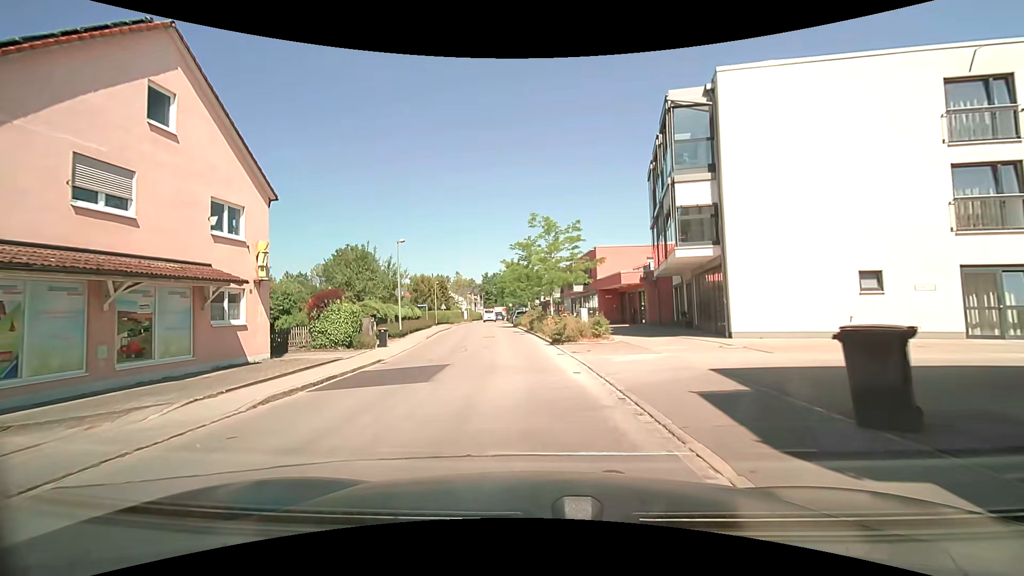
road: residential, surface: asphalt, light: Day
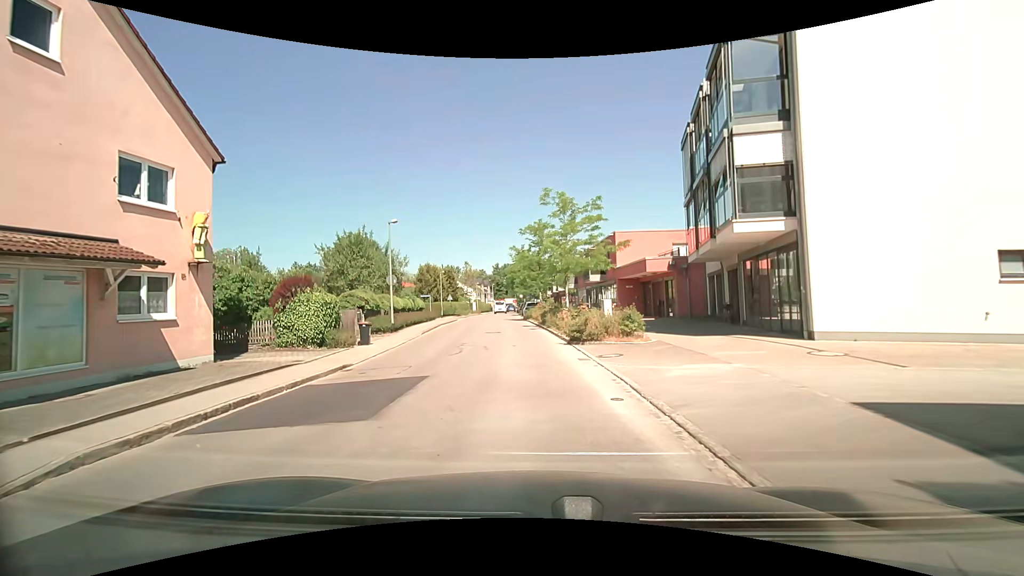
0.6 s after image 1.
(0.0, +4.4) m; -1°
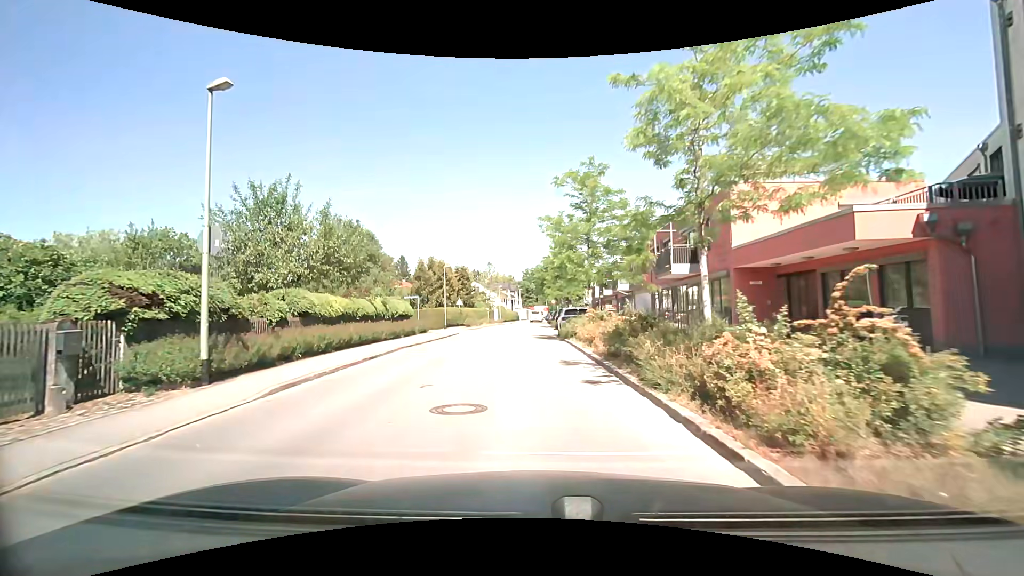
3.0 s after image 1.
(-0.6, +17.9) m; -2°
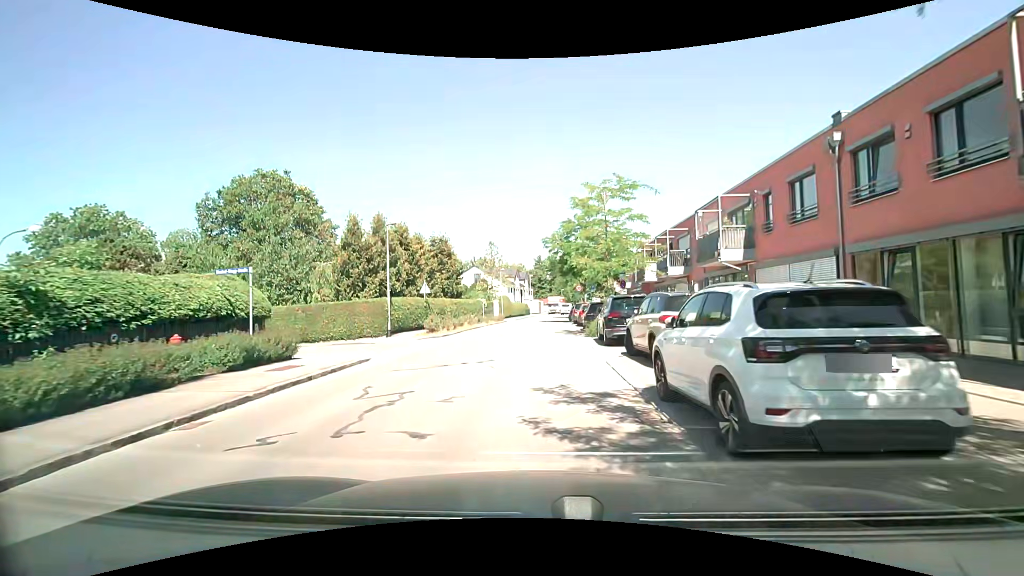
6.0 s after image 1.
(-0.9, +22.2) m; -3°
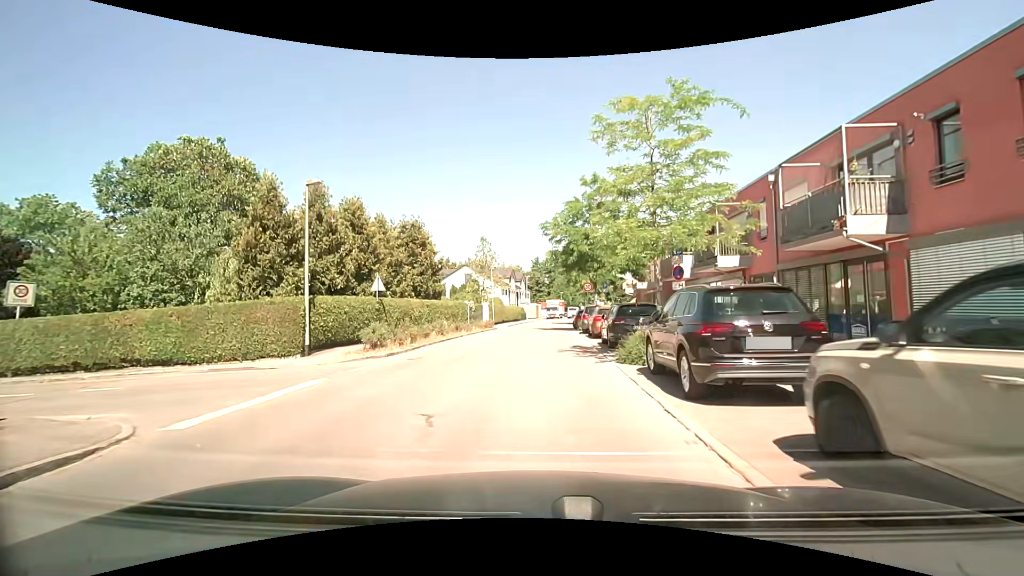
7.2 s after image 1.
(0.0, +9.3) m; 0°
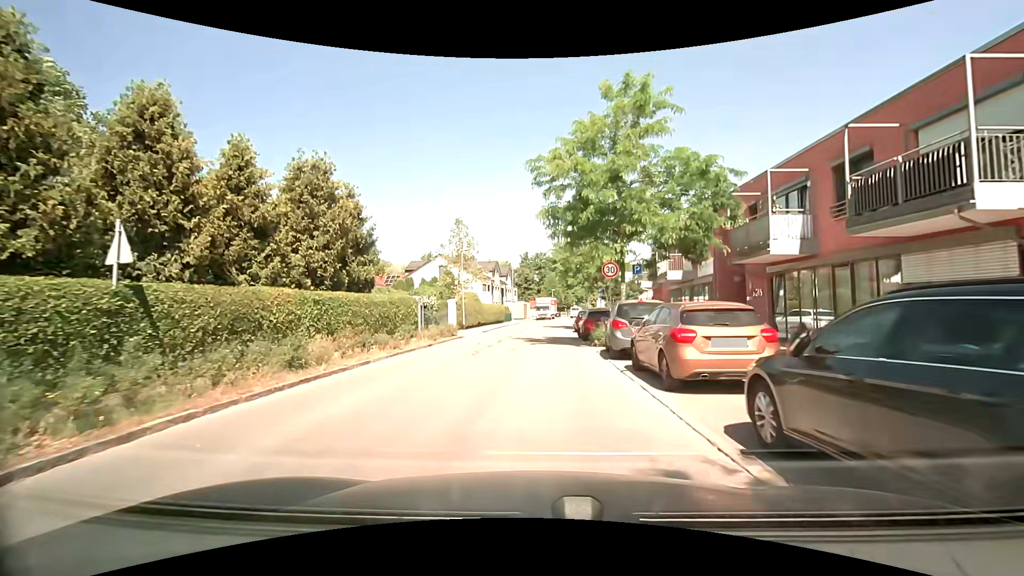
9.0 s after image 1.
(+0.1, +14.1) m; +1°
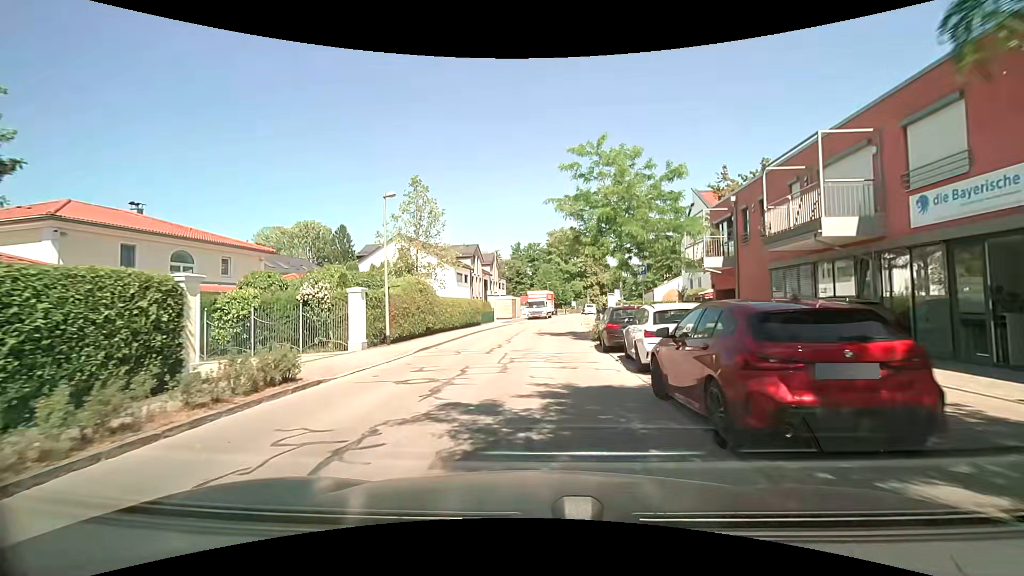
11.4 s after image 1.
(+0.3, +17.8) m; +1°
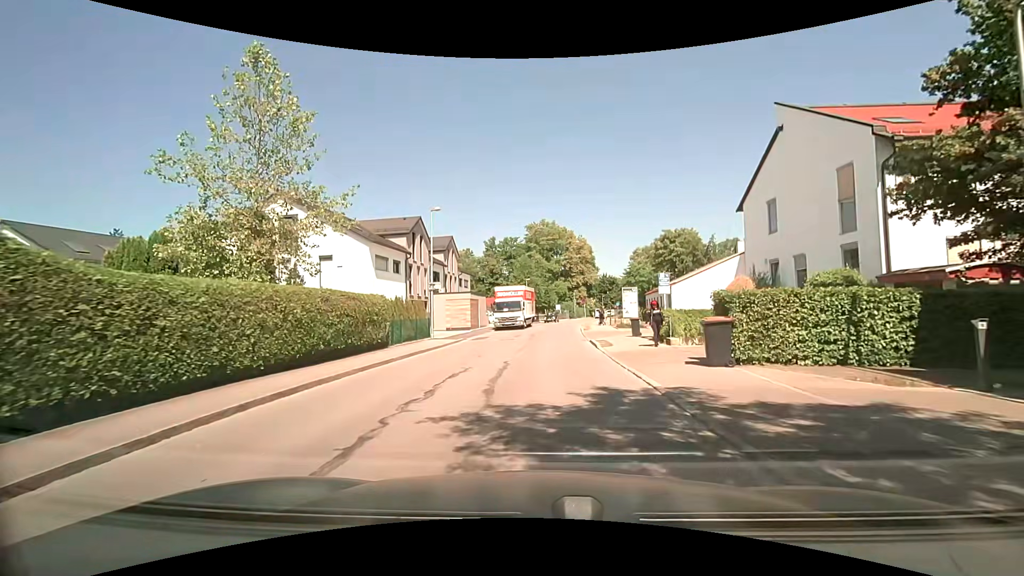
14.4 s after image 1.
(+0.7, +21.5) m; +3°
(0, +10) (0, +20) (+1, +30) (+2, +40) (+3, +50) (+4, +60) (+5, +70) (+7, +80) (+9, +89) (+12, +99) m
